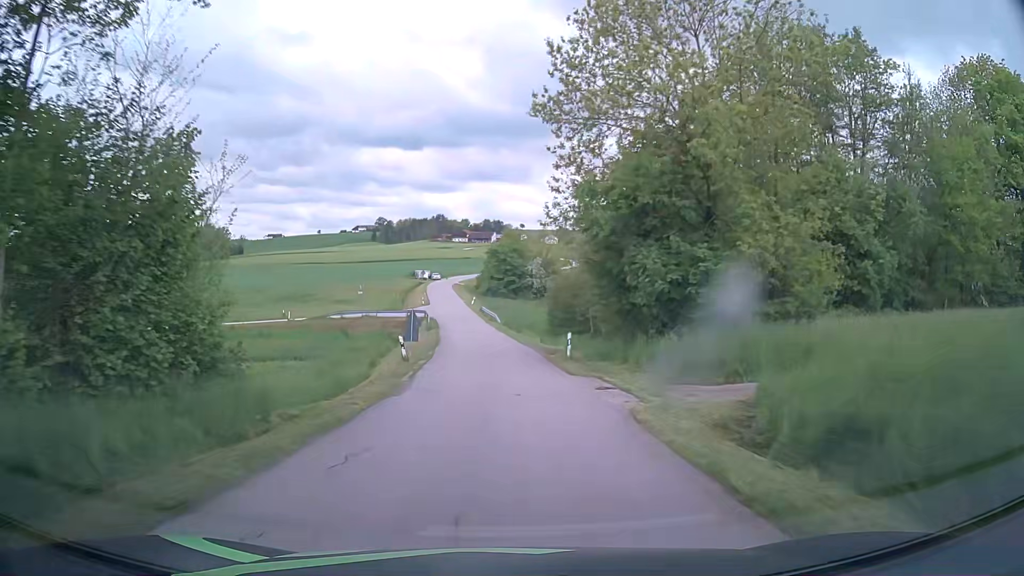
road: unclassified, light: Day
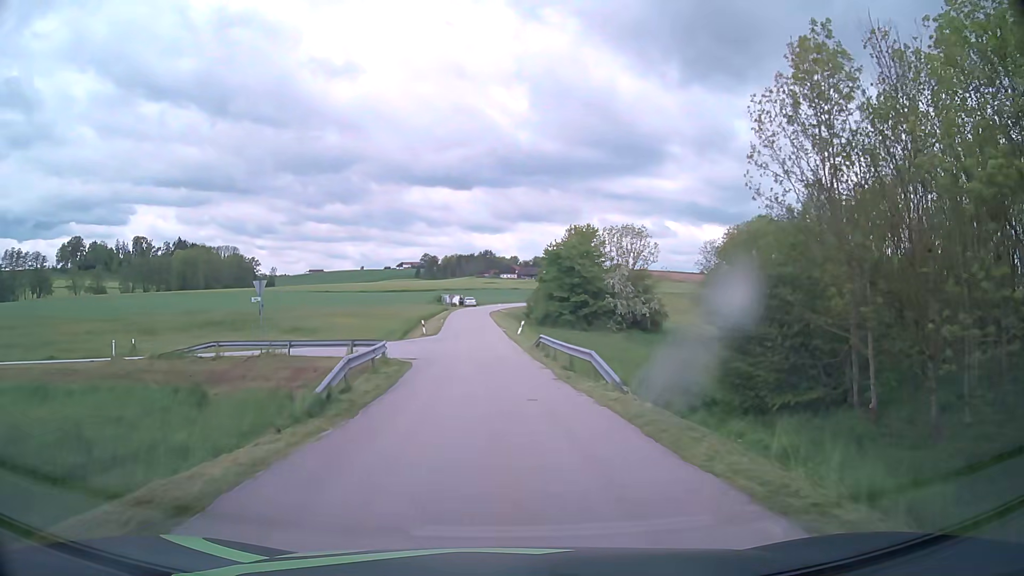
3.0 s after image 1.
(-1.3, +40.6) m; -4°
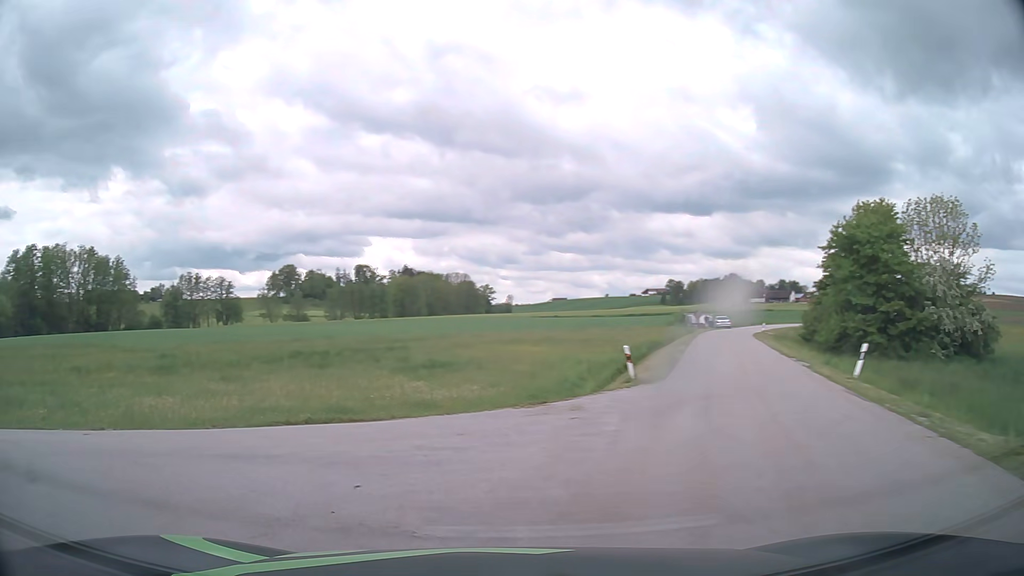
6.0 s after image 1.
(-1.3, +25.4) m; -21°
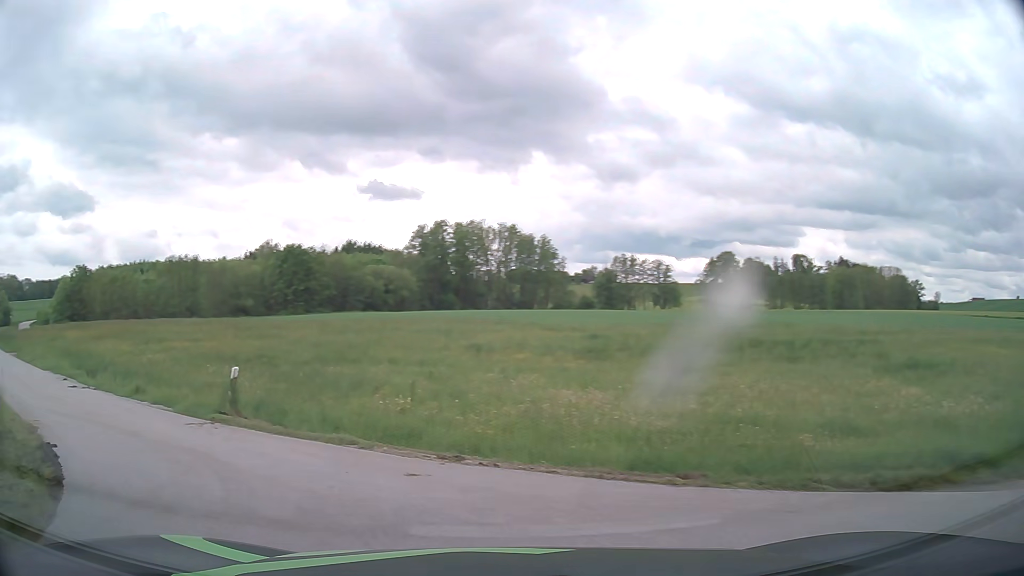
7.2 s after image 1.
(-2.2, +6.4) m; -37°
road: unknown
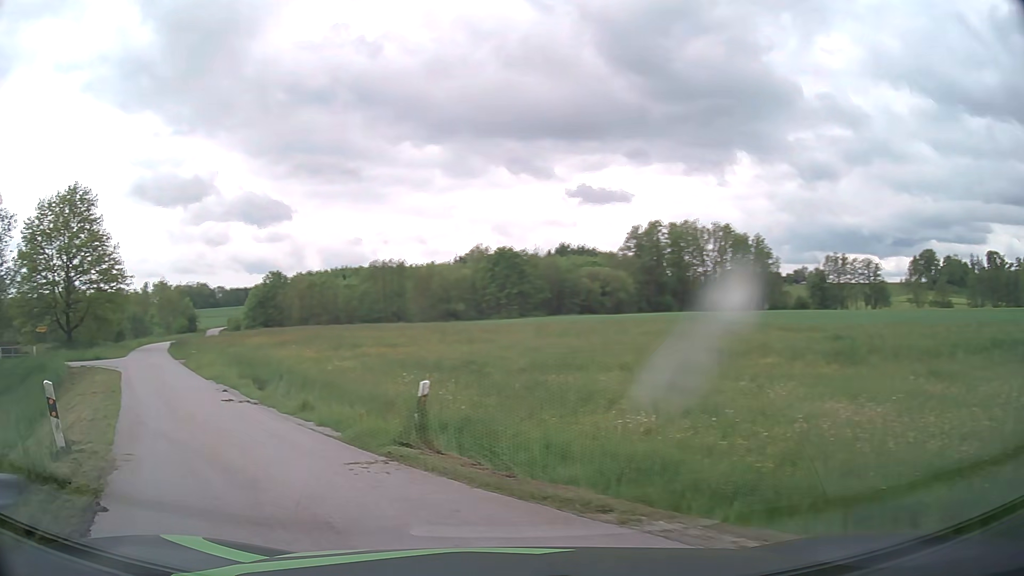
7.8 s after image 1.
(-0.6, +3.8) m; -18°
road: unclassified
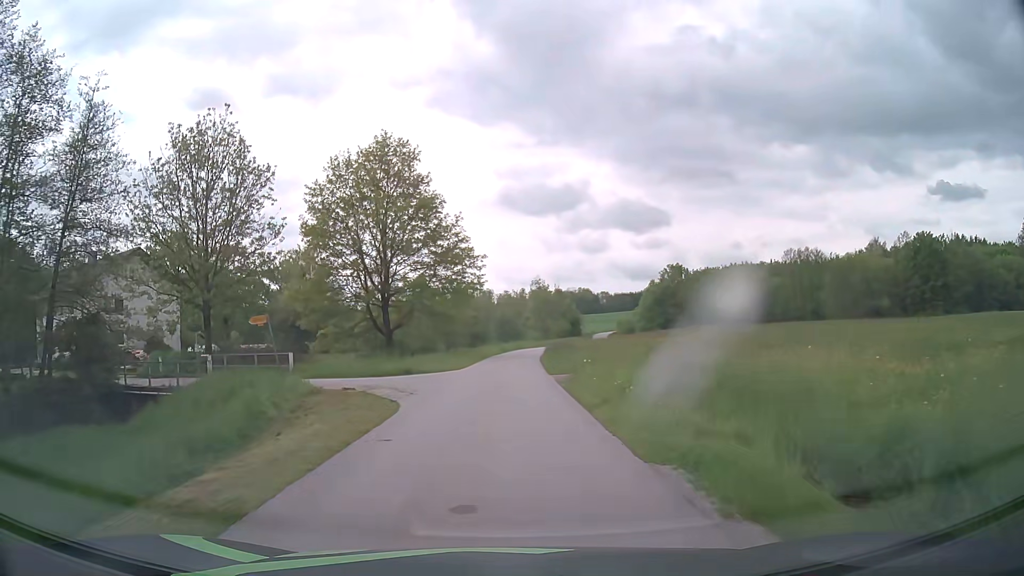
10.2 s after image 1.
(-8.4, +17.8) m; -33°
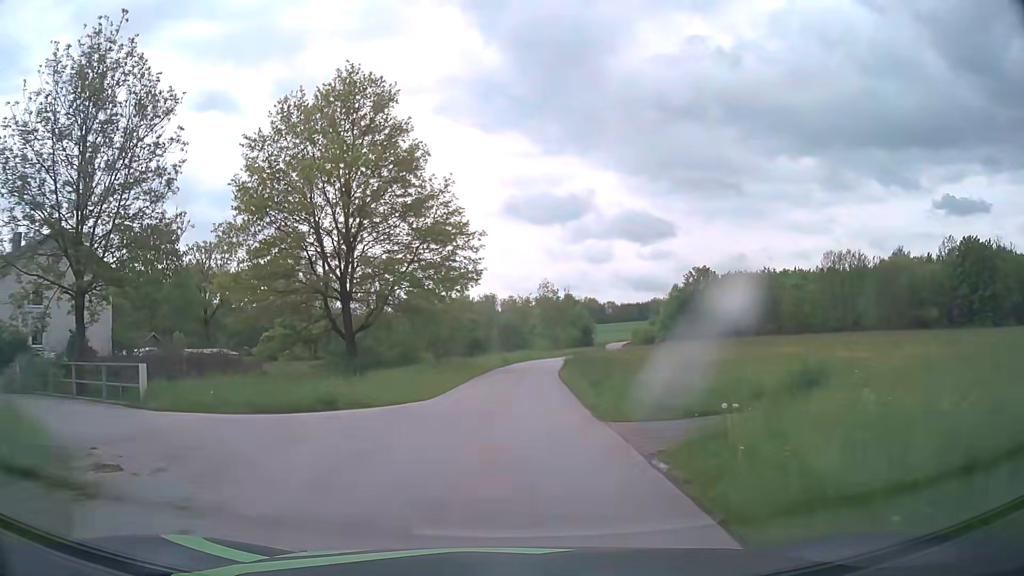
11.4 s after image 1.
(0.0, +13.2) m; 0°
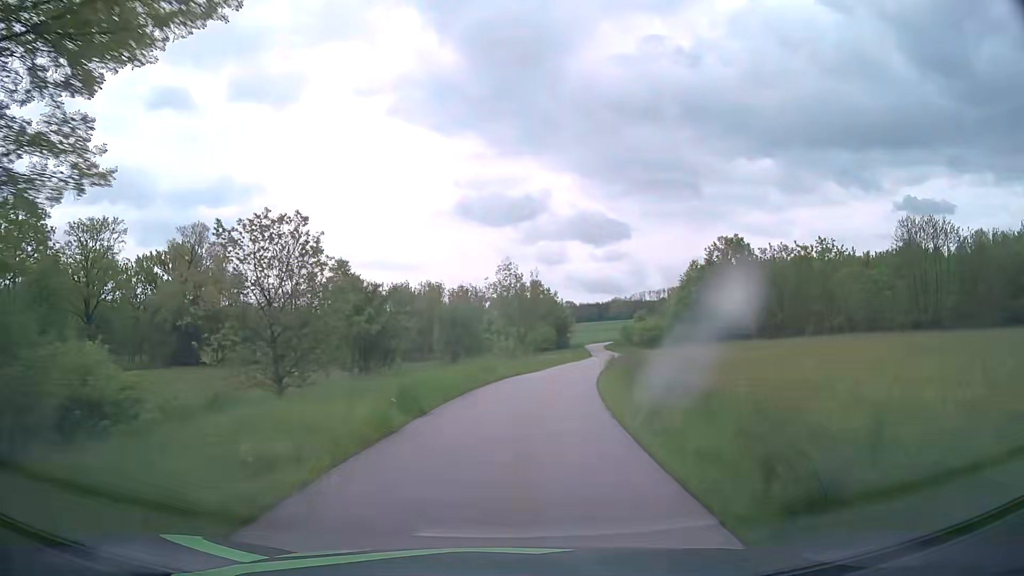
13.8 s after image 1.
(+0.8, +31.1) m; +4°
(0, +10) (+1, +20) (+3, +30) (+4, +40) (+6, +49) (+8, +59) (+10, +69) (+12, +79) (+13, +89) (+13, +99) m
